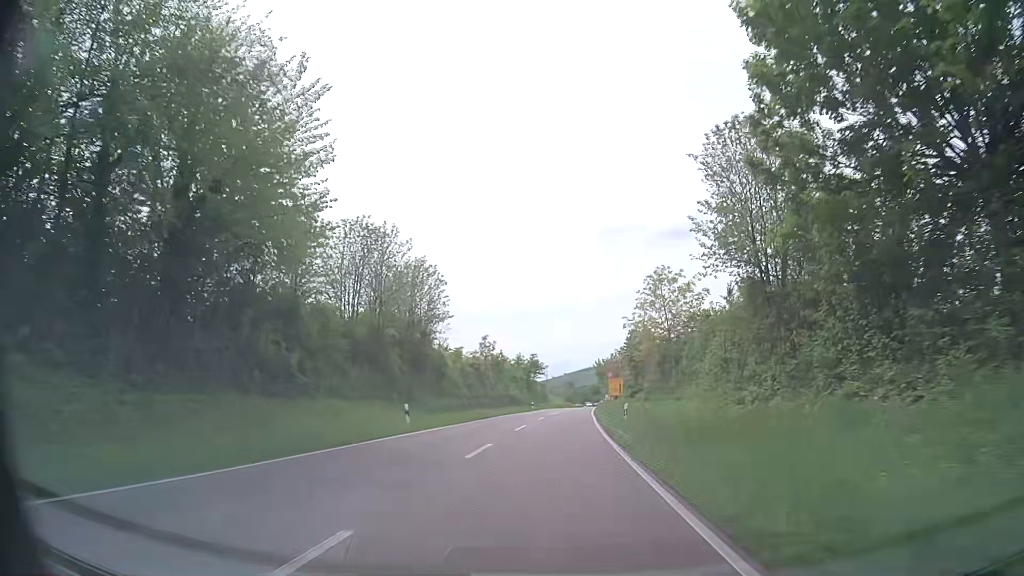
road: primary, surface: asphalt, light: Day
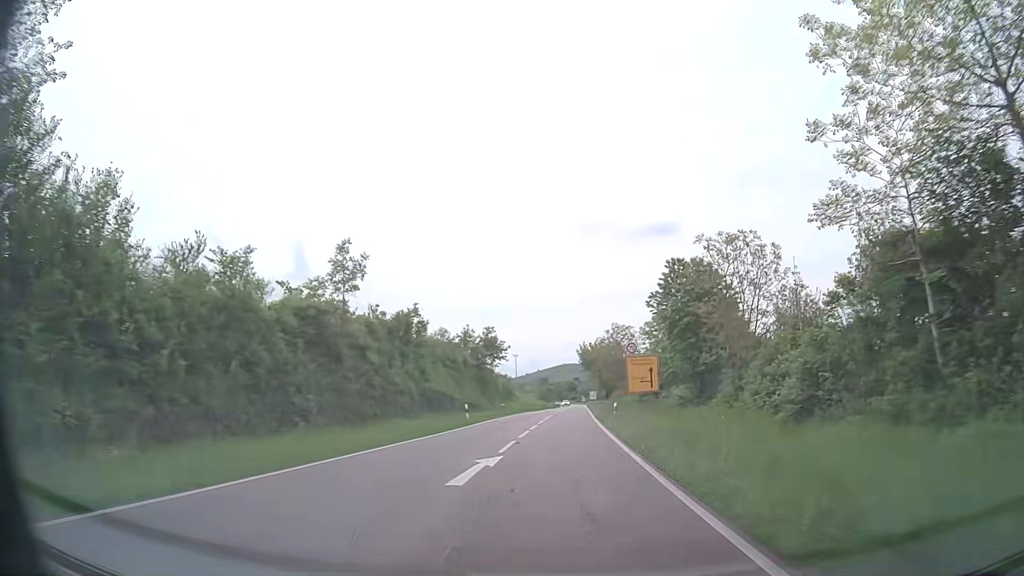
(+0.7, +40.1) m; +2°
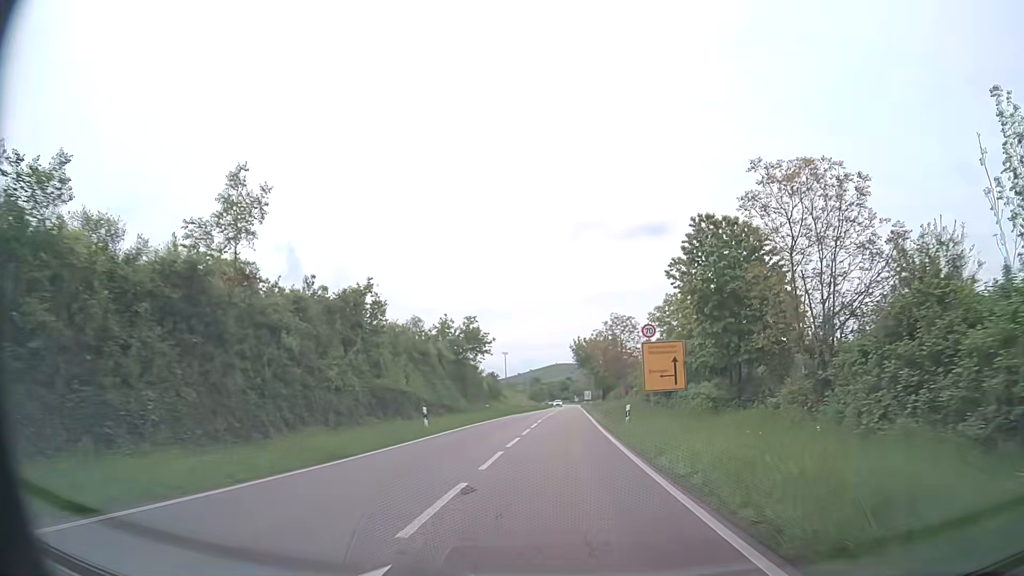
(+0.1, +9.5) m; +1°
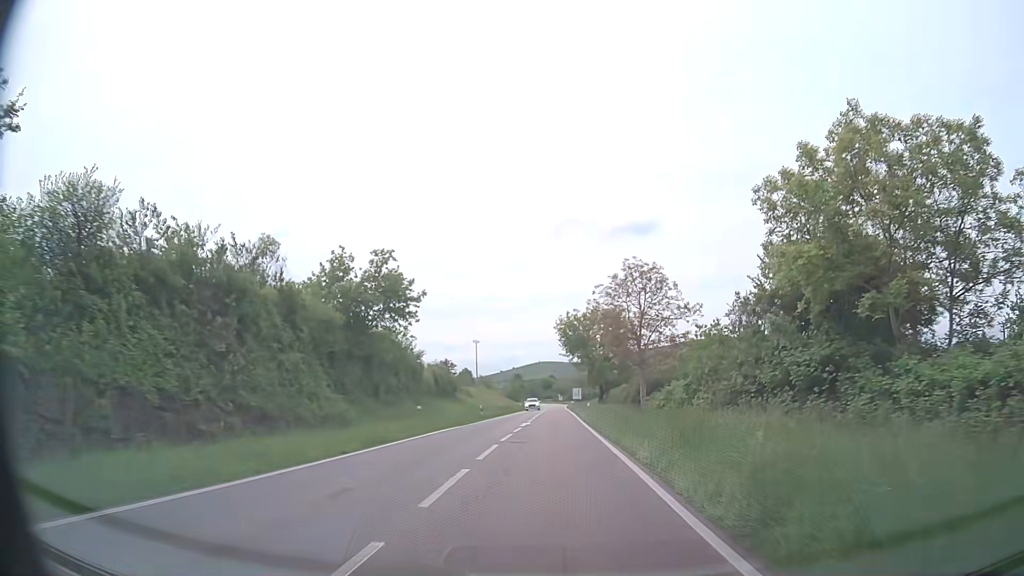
(+0.3, +28.2) m; +1°
